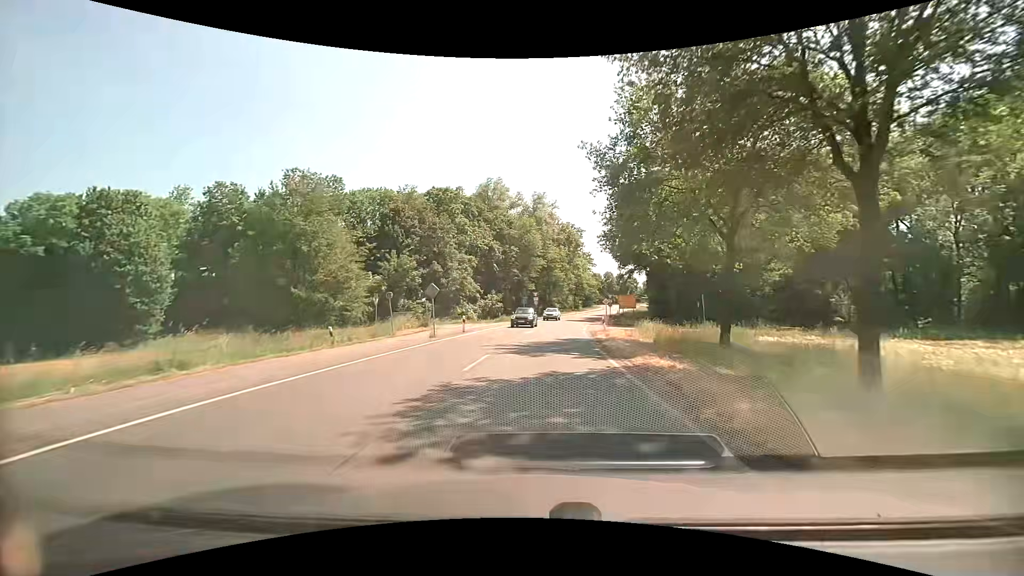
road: secondary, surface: asphalt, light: Day
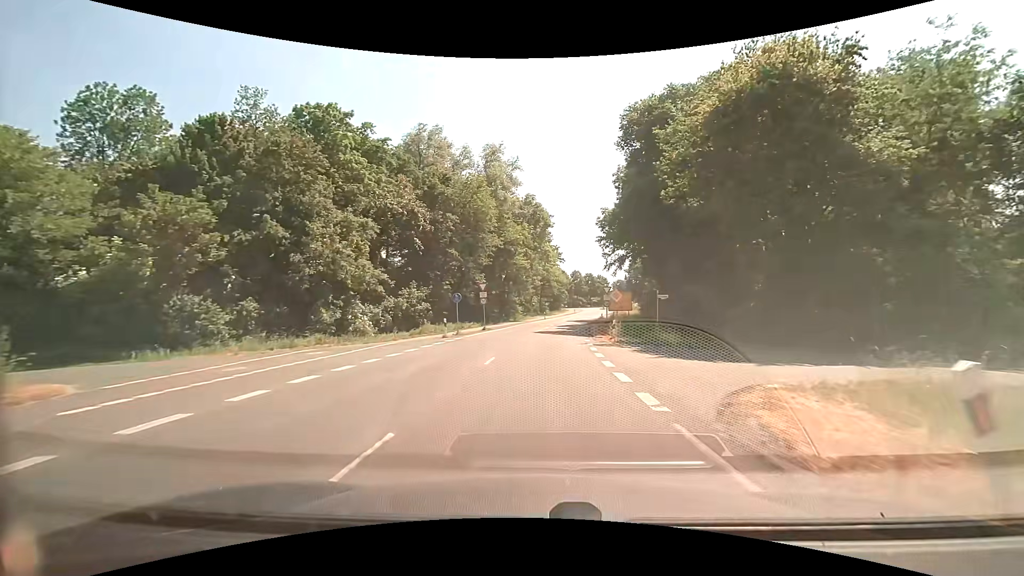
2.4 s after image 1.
(+1.3, +29.9) m; +4°
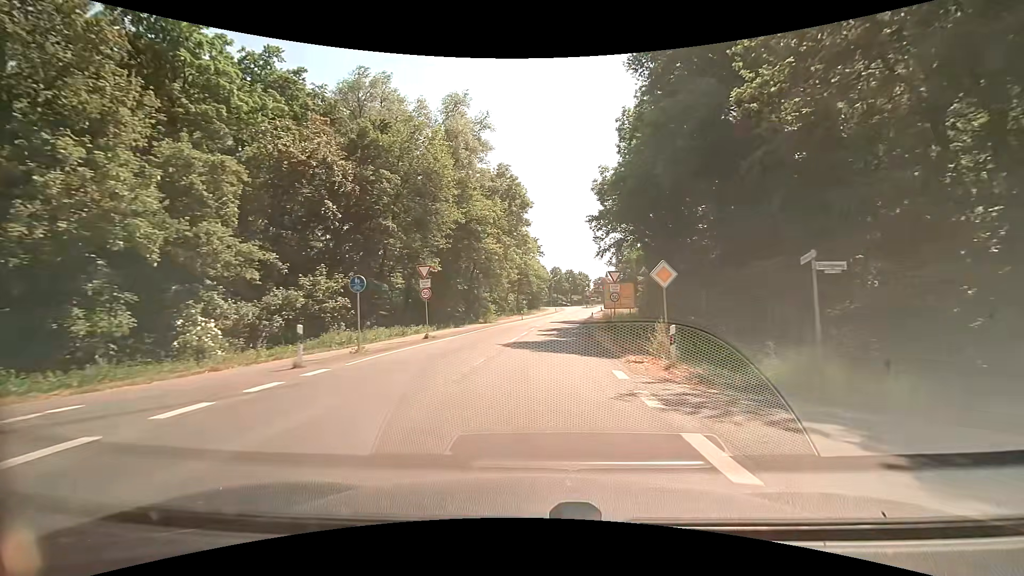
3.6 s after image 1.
(+0.4, +15.2) m; +3°
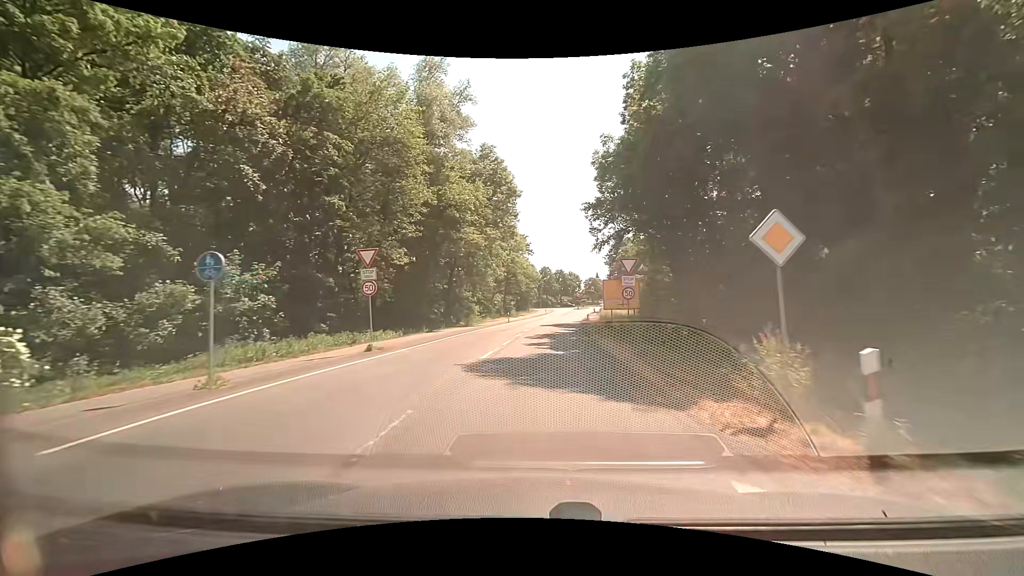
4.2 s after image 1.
(+0.1, +7.6) m; +1°
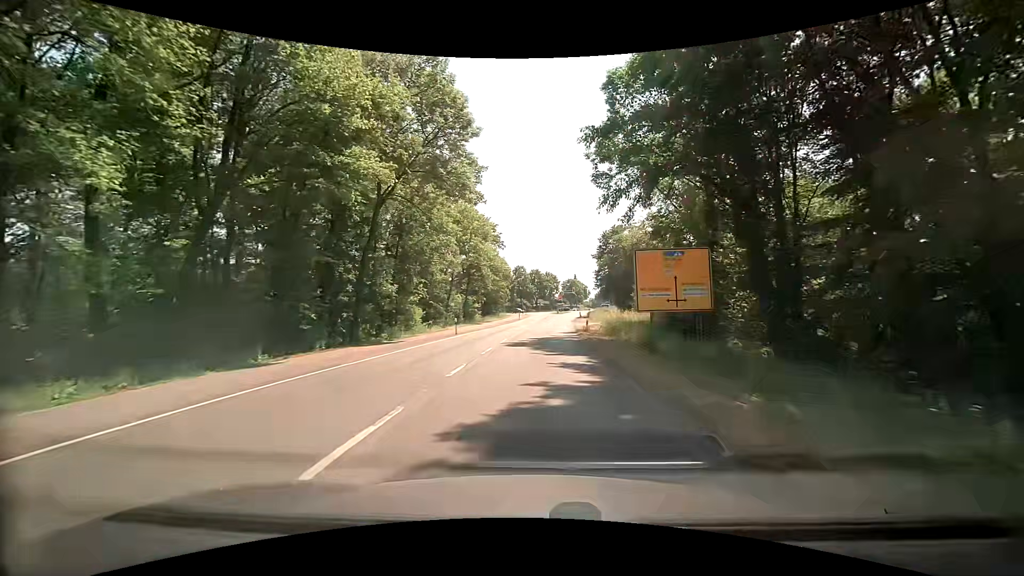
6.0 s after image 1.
(+0.6, +22.3) m; +3°
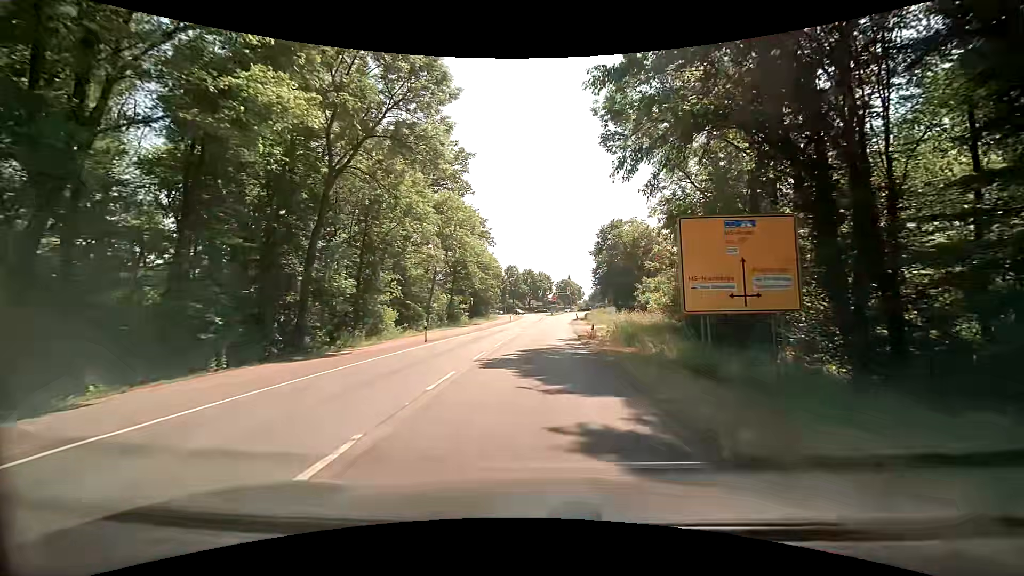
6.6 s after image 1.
(+0.1, +7.3) m; +2°
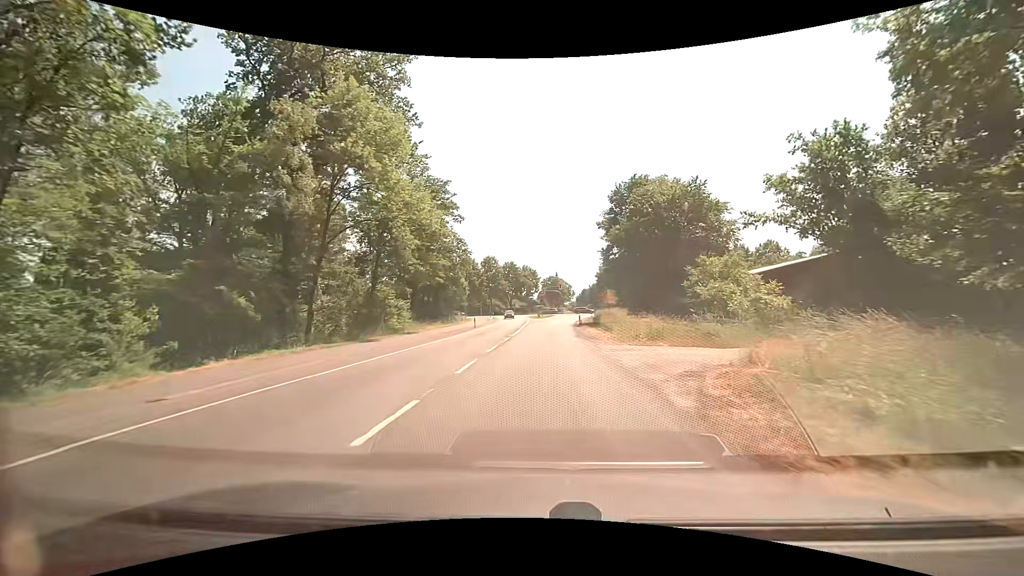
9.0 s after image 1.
(+0.1, +28.1) m; +2°
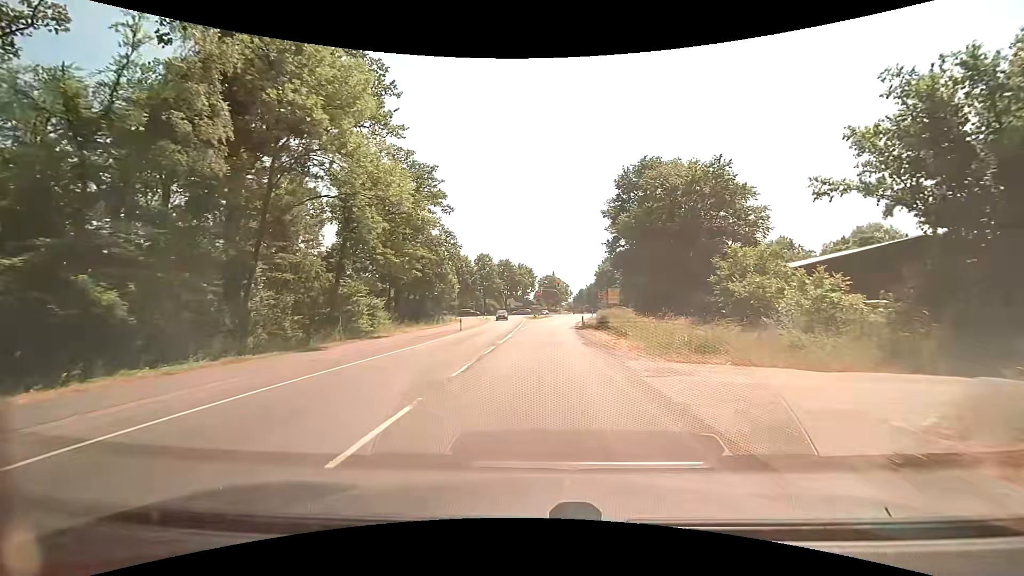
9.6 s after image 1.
(0.0, +6.7) m; 0°
